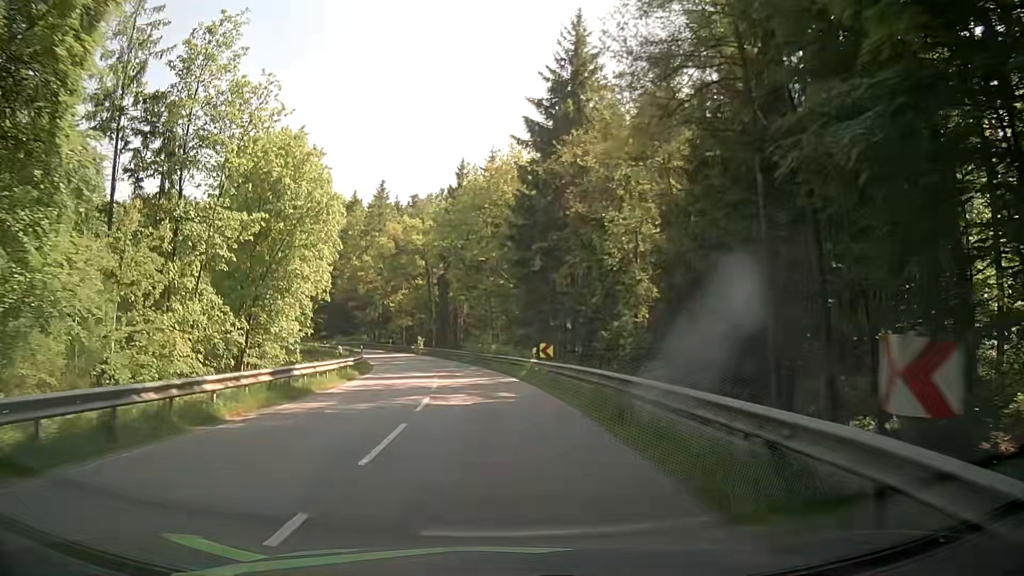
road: secondary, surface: asphalt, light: Day
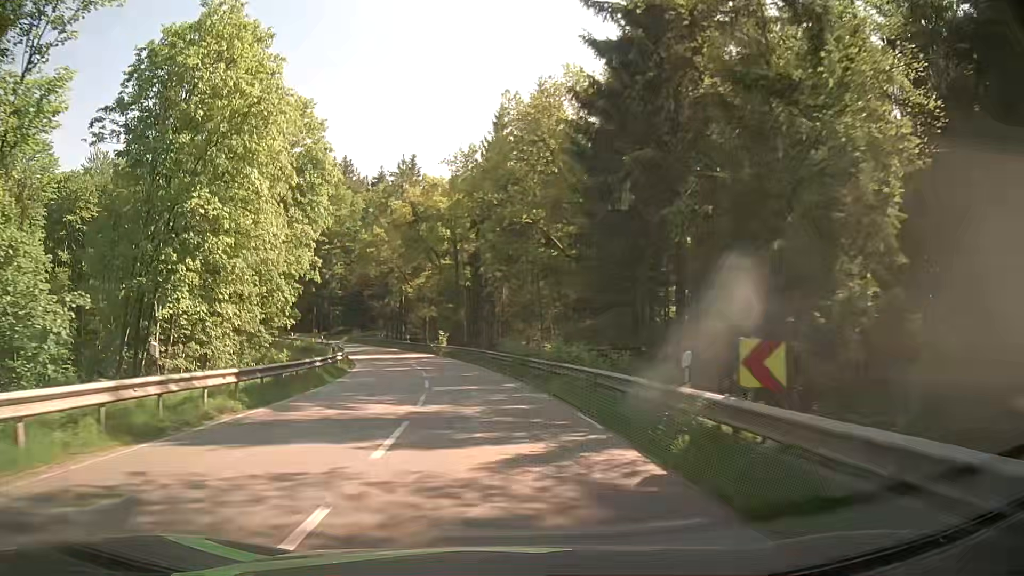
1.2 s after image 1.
(-0.3, +18.8) m; -3°
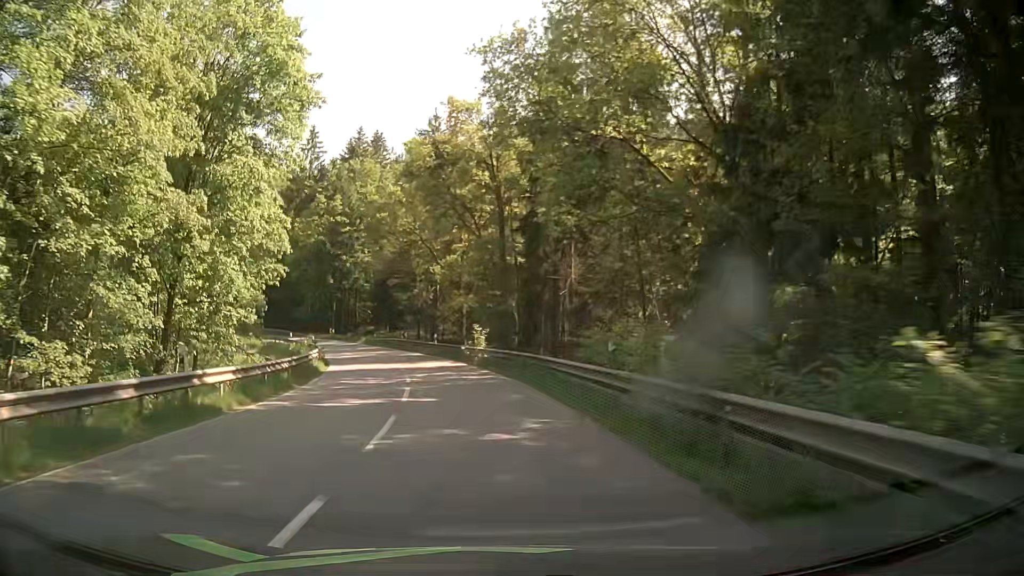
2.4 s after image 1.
(-0.5, +18.9) m; -3°
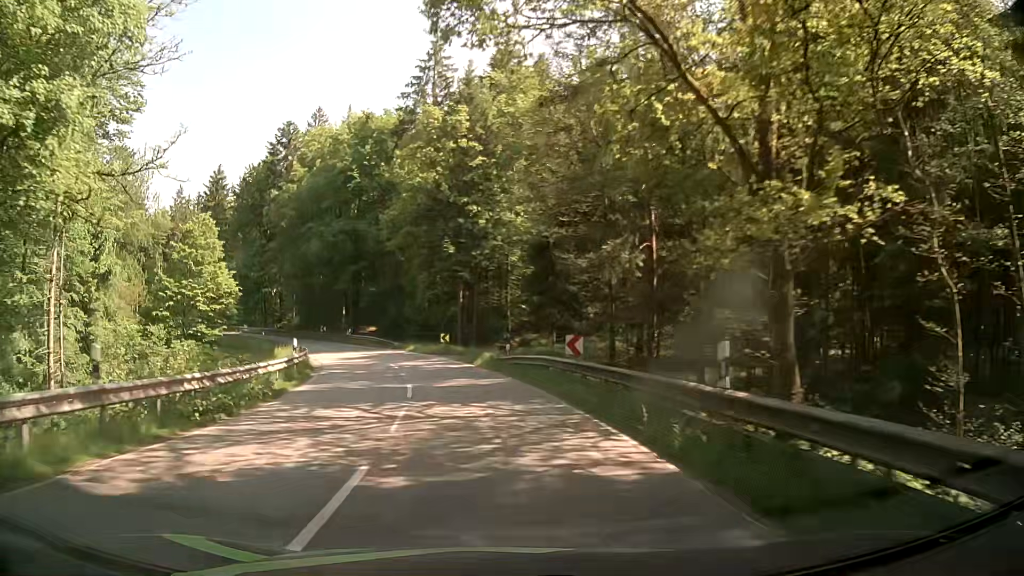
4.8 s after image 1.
(-4.7, +36.7) m; -15°
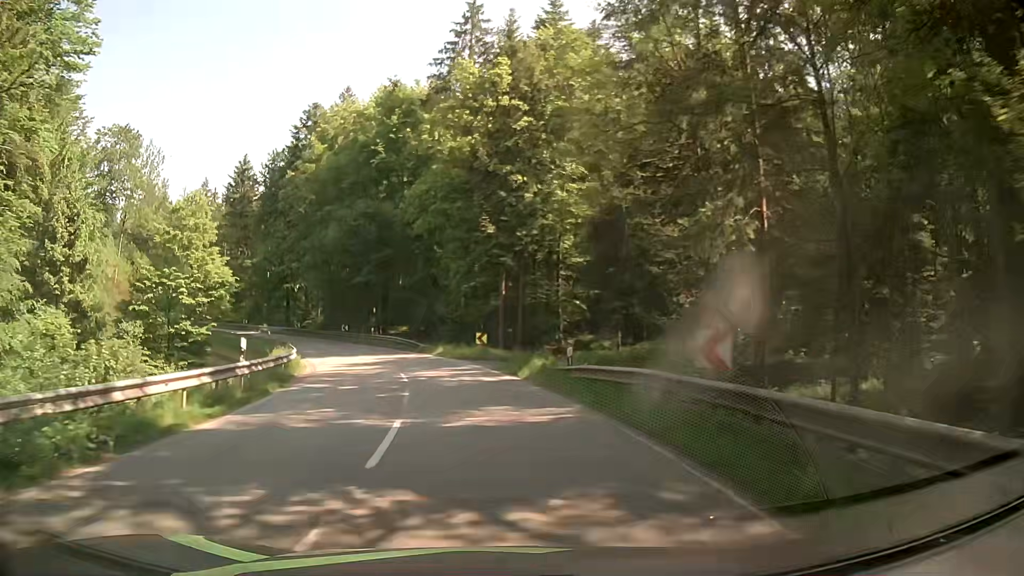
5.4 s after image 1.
(-0.4, +9.0) m; -4°
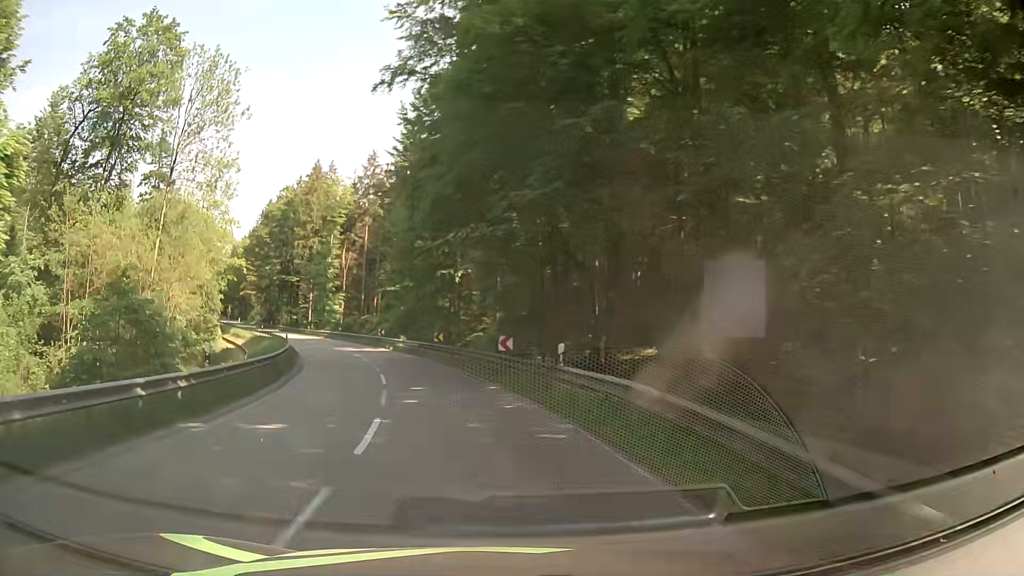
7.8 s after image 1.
(-5.3, +34.8) m; -20°
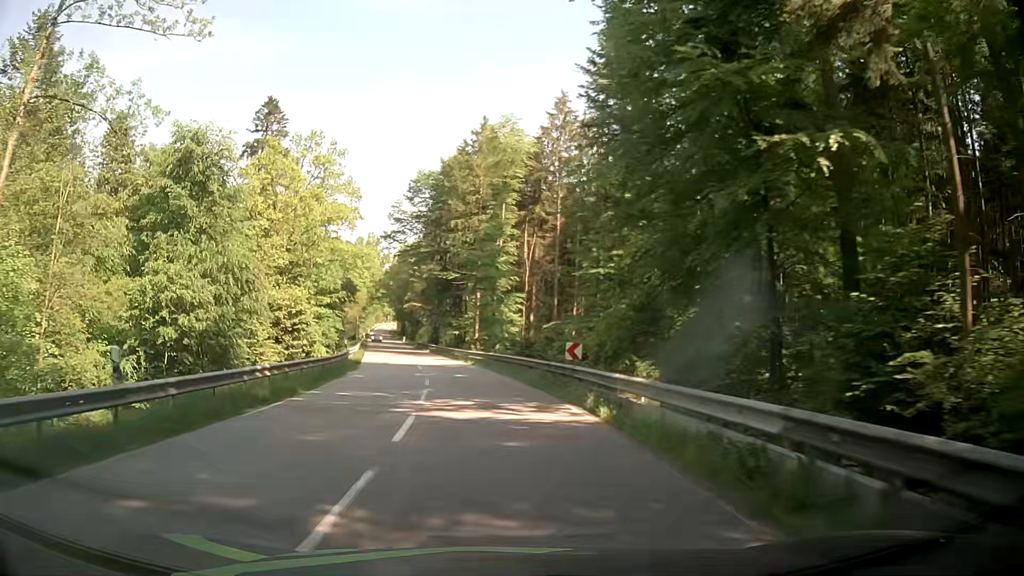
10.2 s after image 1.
(-5.6, +34.8) m; -18°
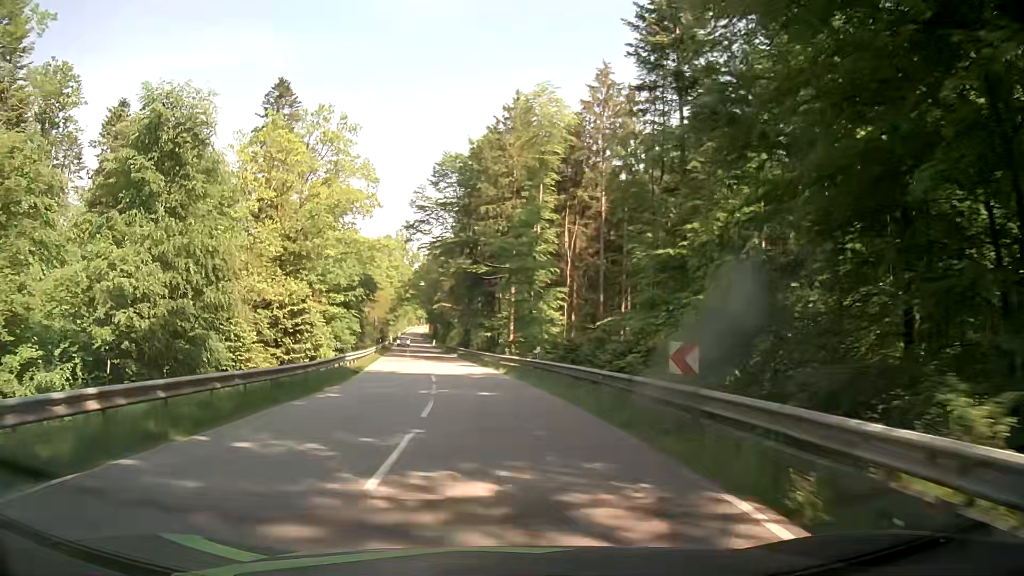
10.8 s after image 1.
(-0.2, +9.0) m; -3°
(0, +10) (-1, +20) (-2, +30) (-4, +40) (-5, +50) (-7, +60) (-8, +69) (-10, +79) (-11, +89) (-13, +99) m
